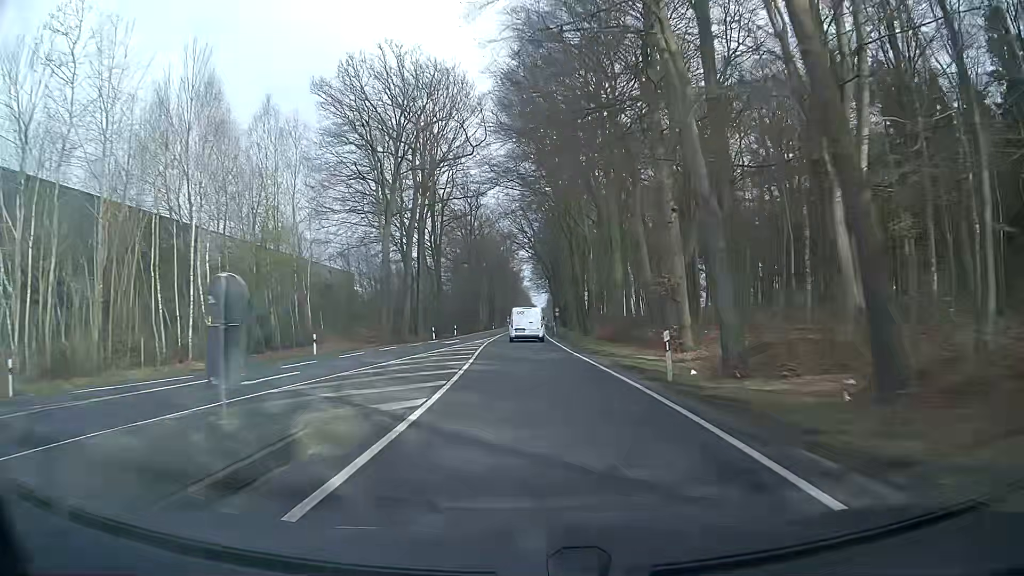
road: primary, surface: asphalt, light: Day
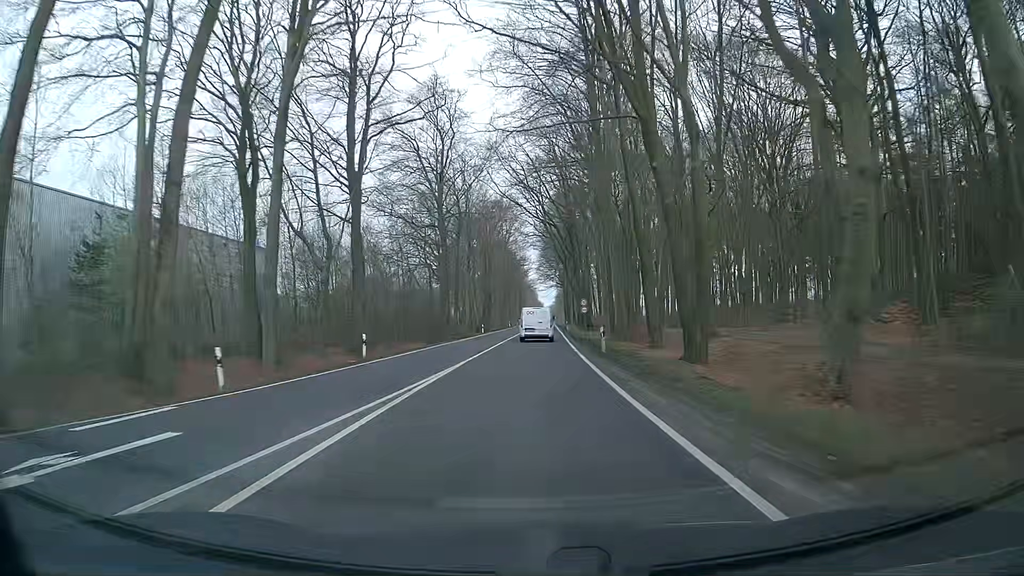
(-0.1, +38.6) m; 0°
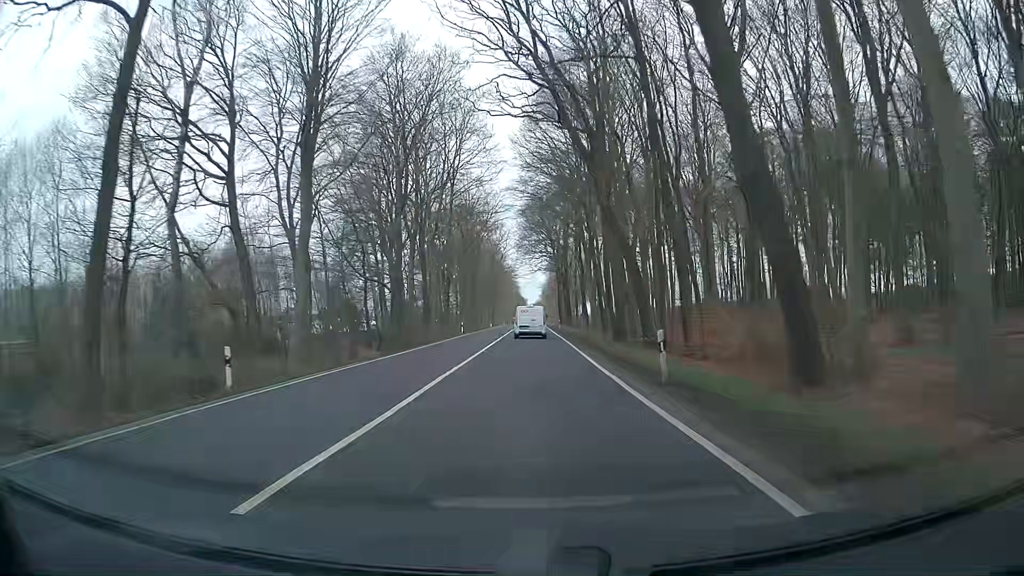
(+1.0, +62.7) m; +1°
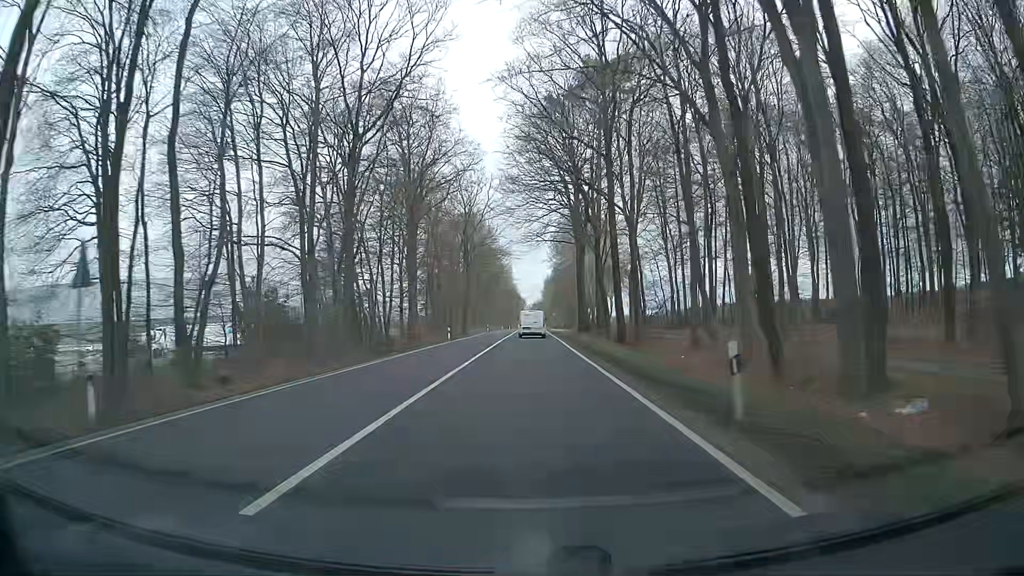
(+0.7, +57.4) m; +1°
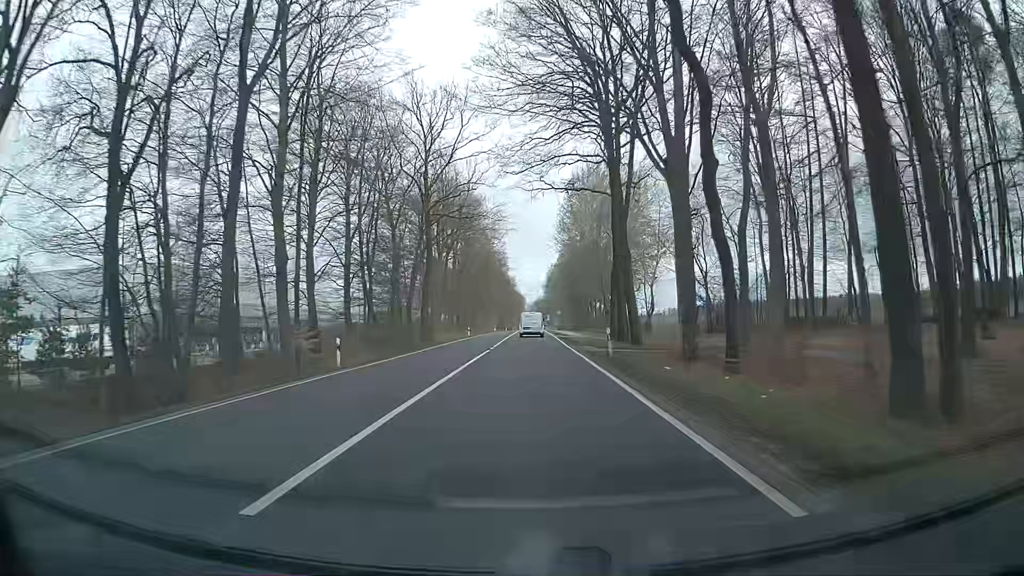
(-0.4, +33.1) m; -1°
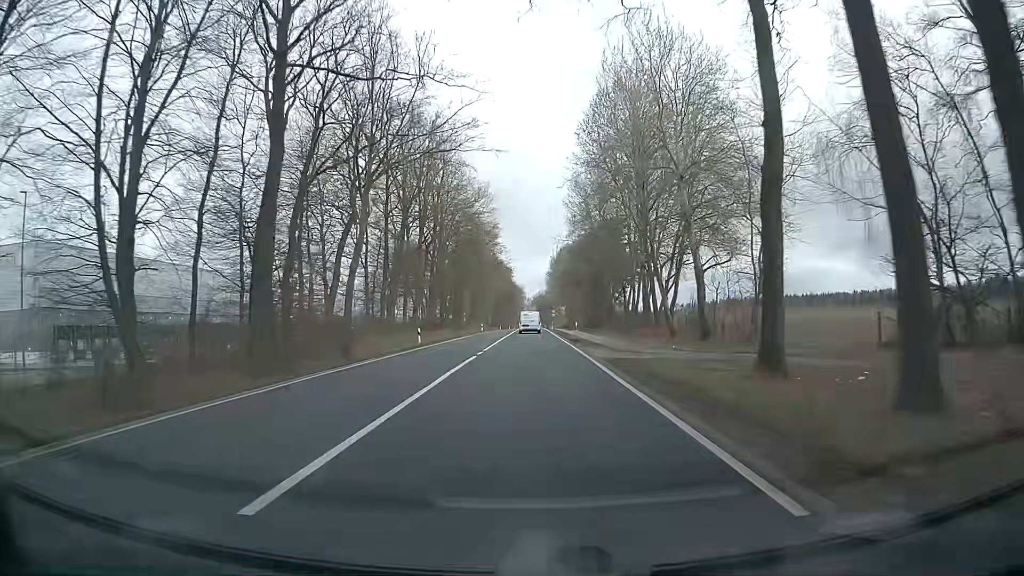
(+0.2, +32.6) m; +1°
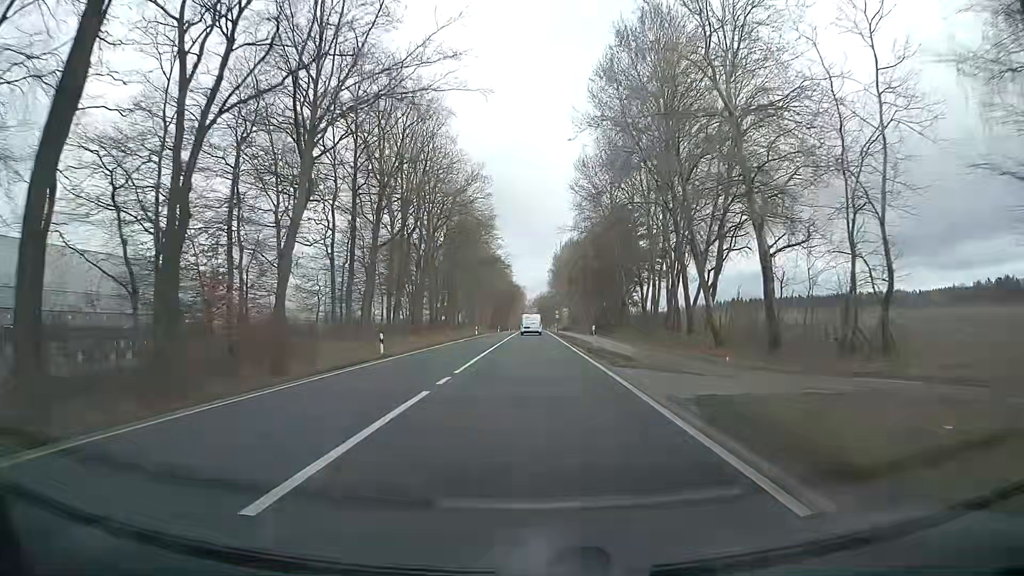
(0.0, +10.8) m; -1°
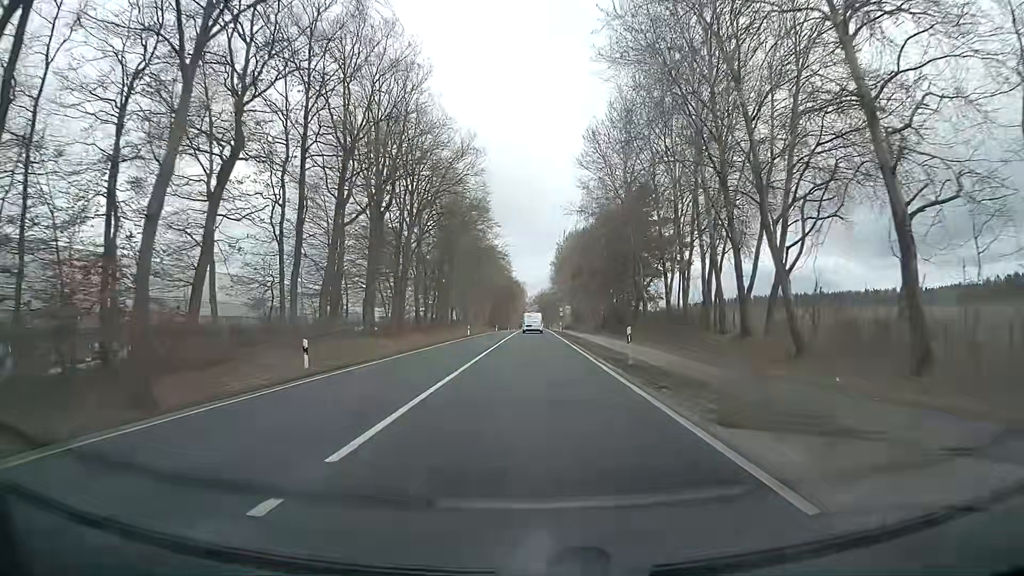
(+0.1, +10.8) m; +1°
(0, +10) (0, +20) (0, +30) (0, +40) (0, +50) (0, +60) (0, +70) (0, +80) (0, +90) (0, +100) m
